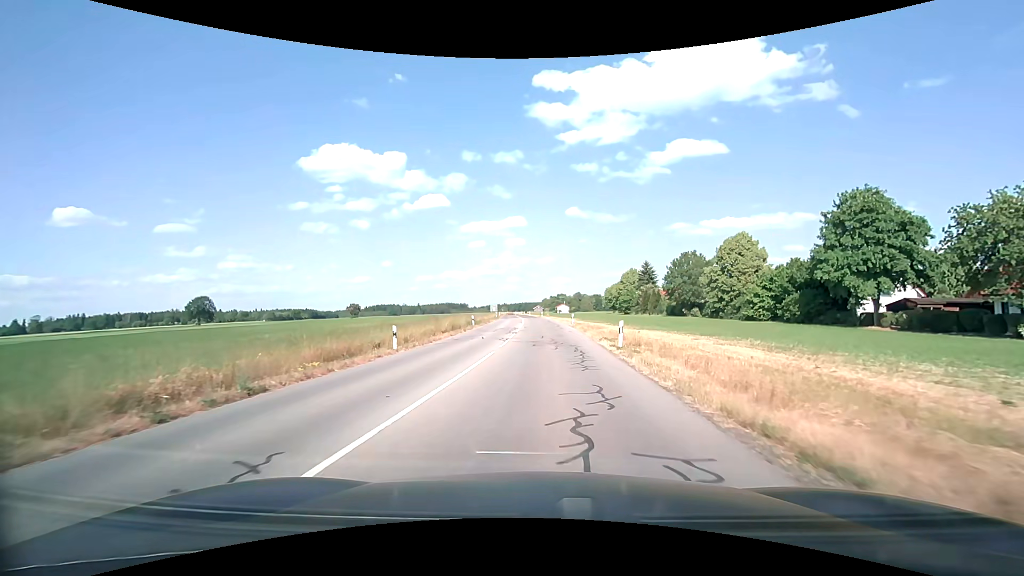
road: tertiary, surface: asphalt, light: Day
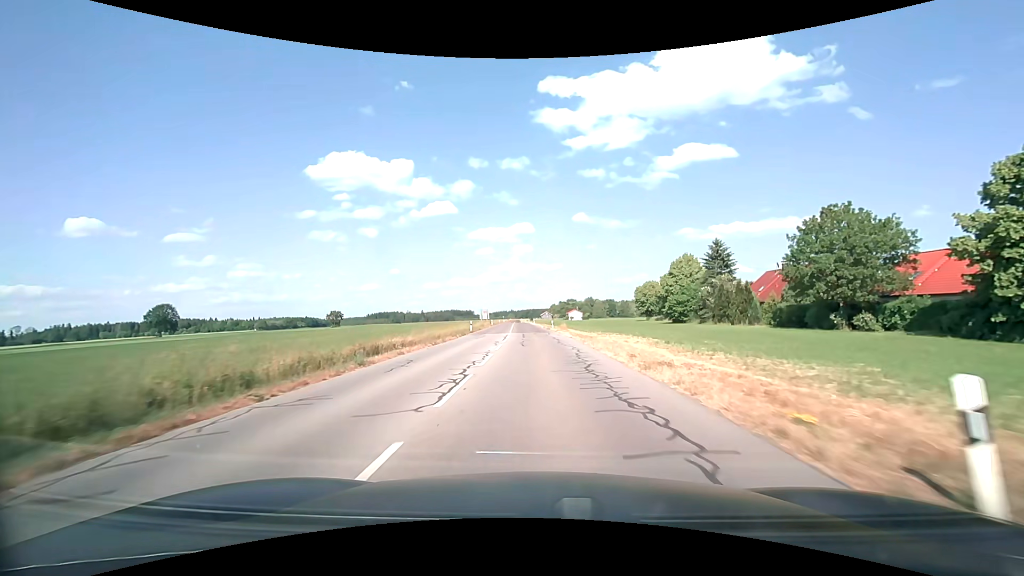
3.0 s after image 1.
(+0.2, +42.7) m; -1°
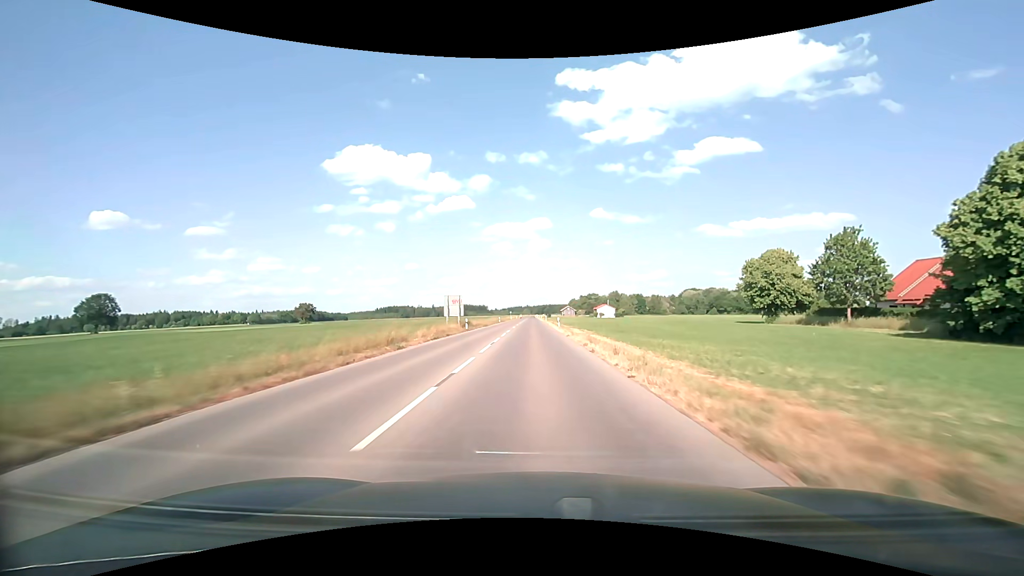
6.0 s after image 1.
(-1.4, +57.3) m; -2°
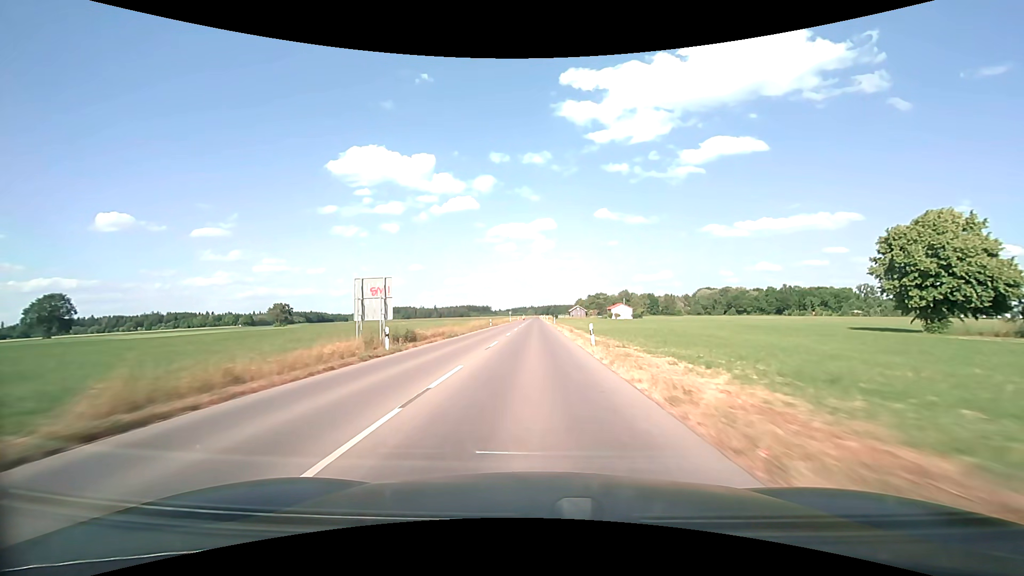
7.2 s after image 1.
(-0.1, +26.6) m; 0°
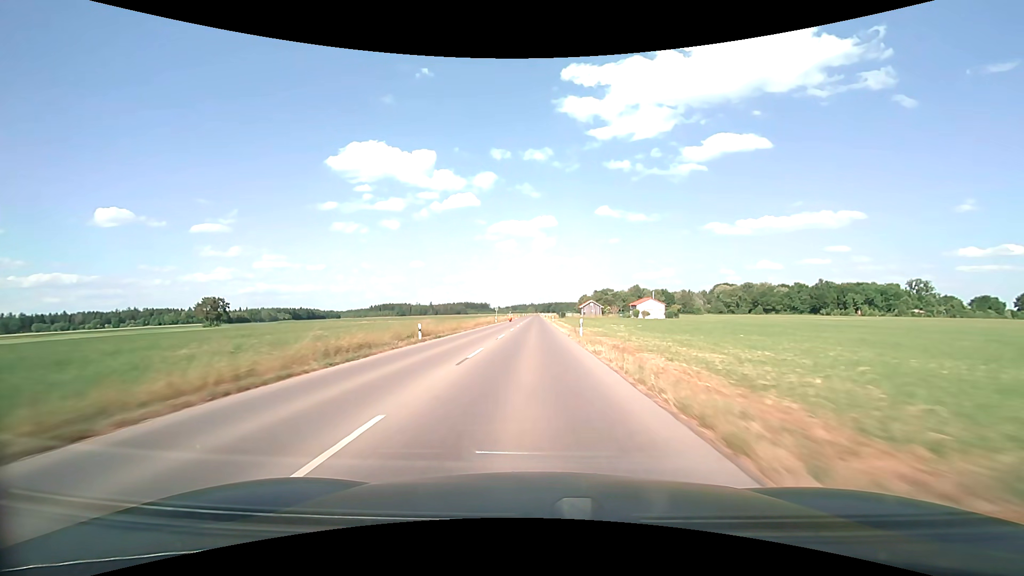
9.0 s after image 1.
(-0.1, +42.8) m; 0°
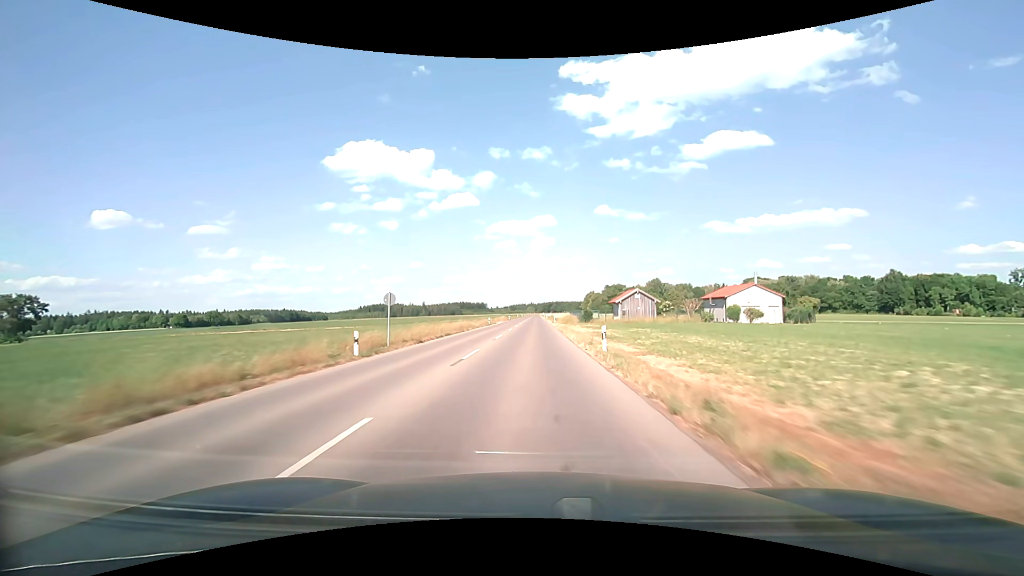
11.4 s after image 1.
(0.0, +60.6) m; 0°
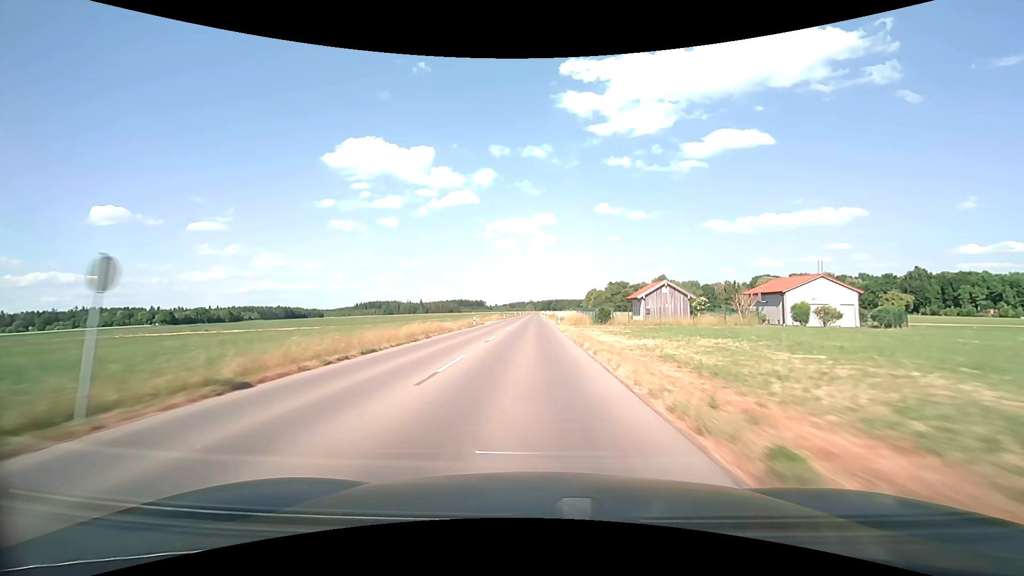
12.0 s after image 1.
(0.0, +15.6) m; 0°
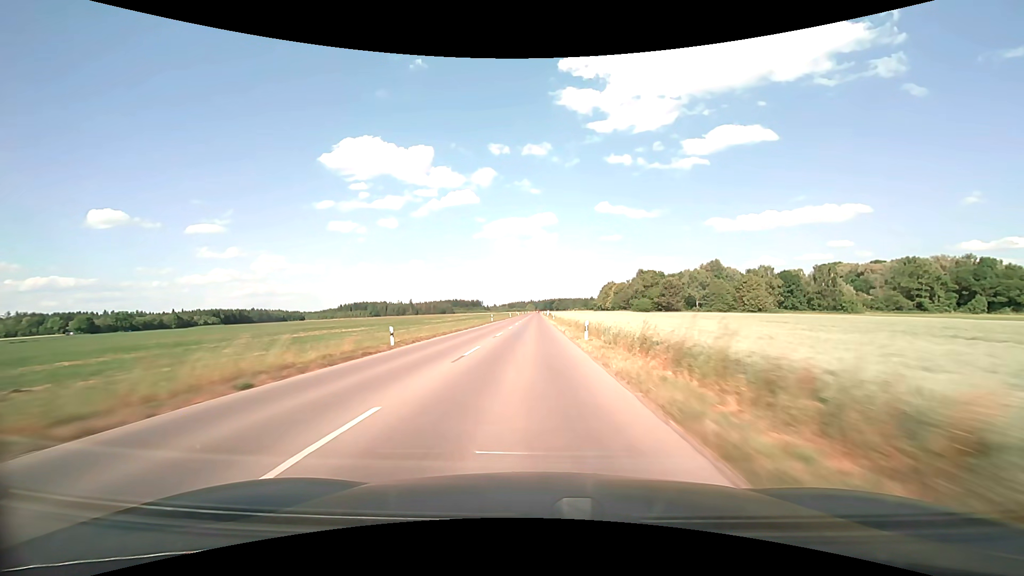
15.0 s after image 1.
(0.0, +80.0) m; 0°
(0, +10) (0, +20) (0, +30) (0, +40) (0, +50) (0, +60) (0, +70) (0, +80) (0, +90) (0, +100) m
